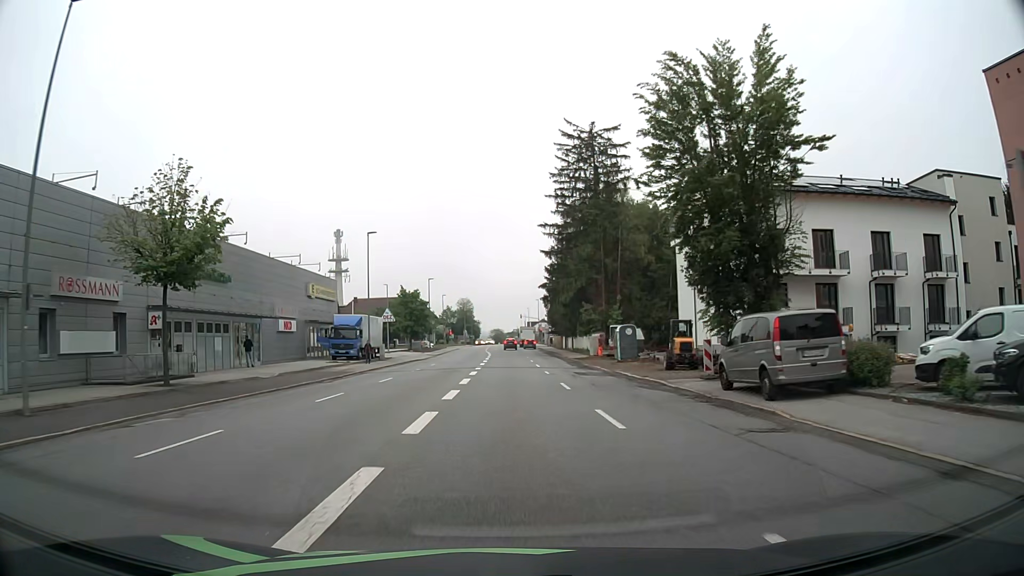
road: tertiary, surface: asphalt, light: Day
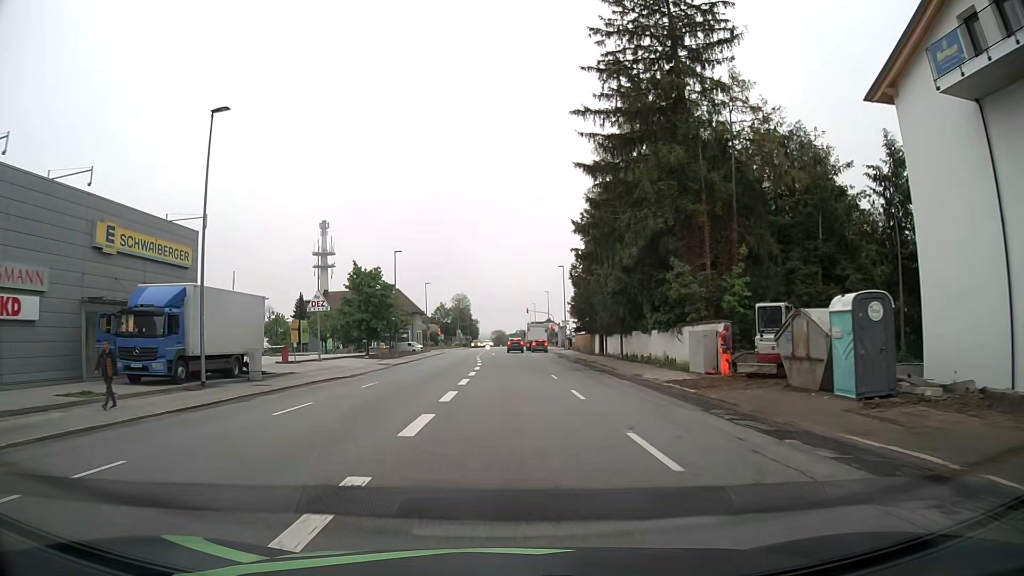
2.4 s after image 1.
(+0.1, +30.5) m; 0°
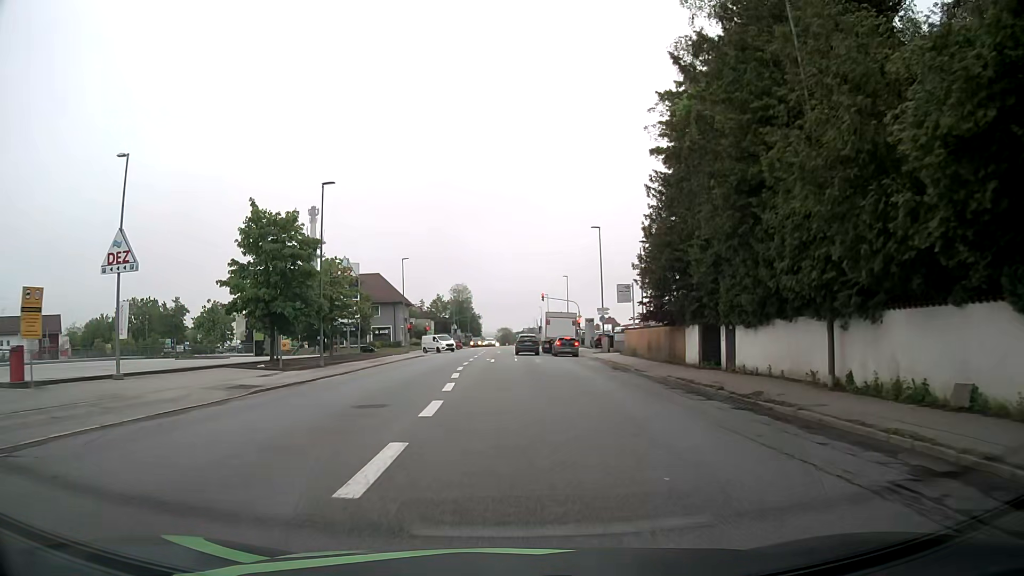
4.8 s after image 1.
(0.0, +27.8) m; -1°
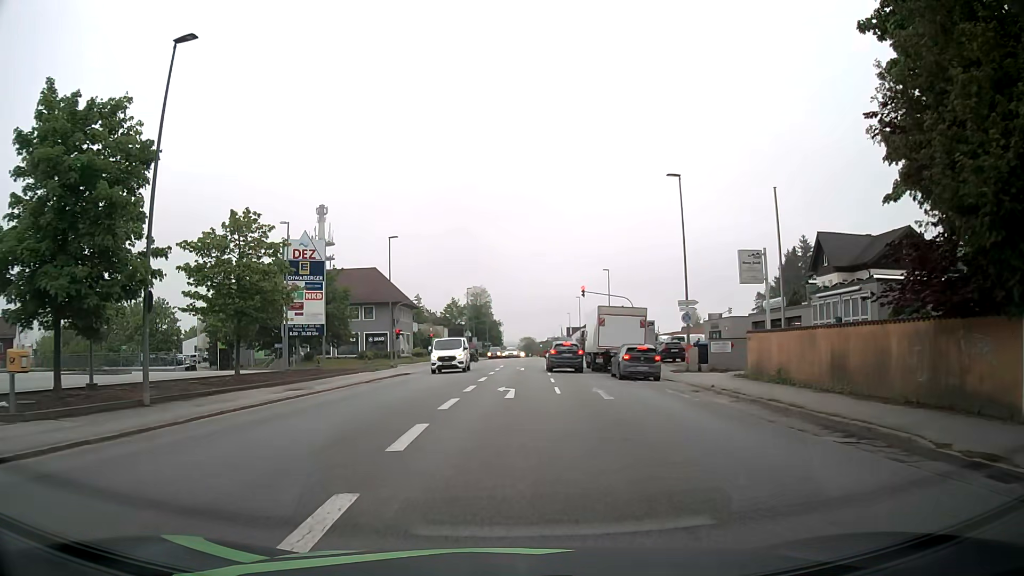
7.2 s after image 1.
(-0.1, +20.6) m; -2°
